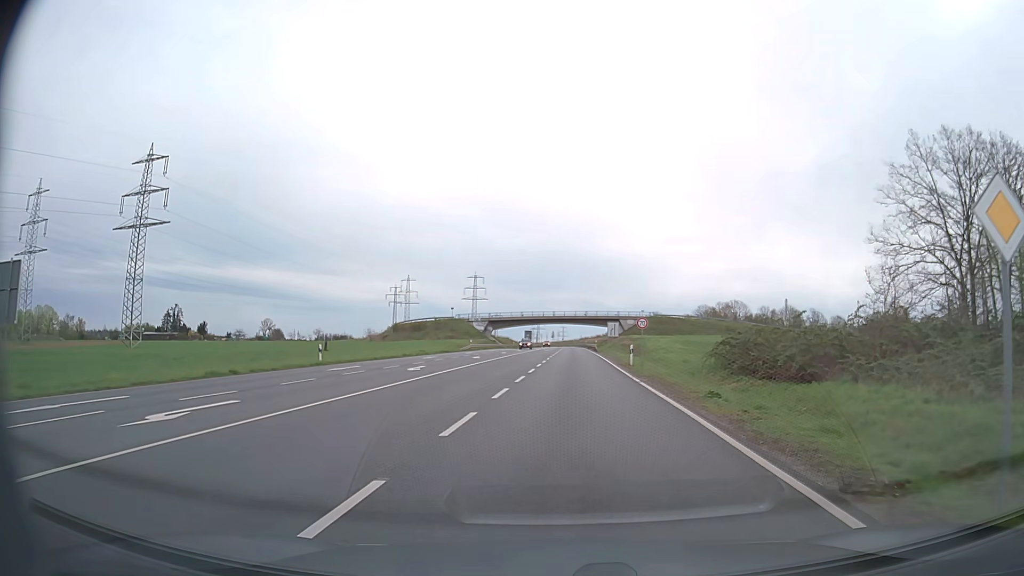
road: primary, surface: asphalt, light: Day
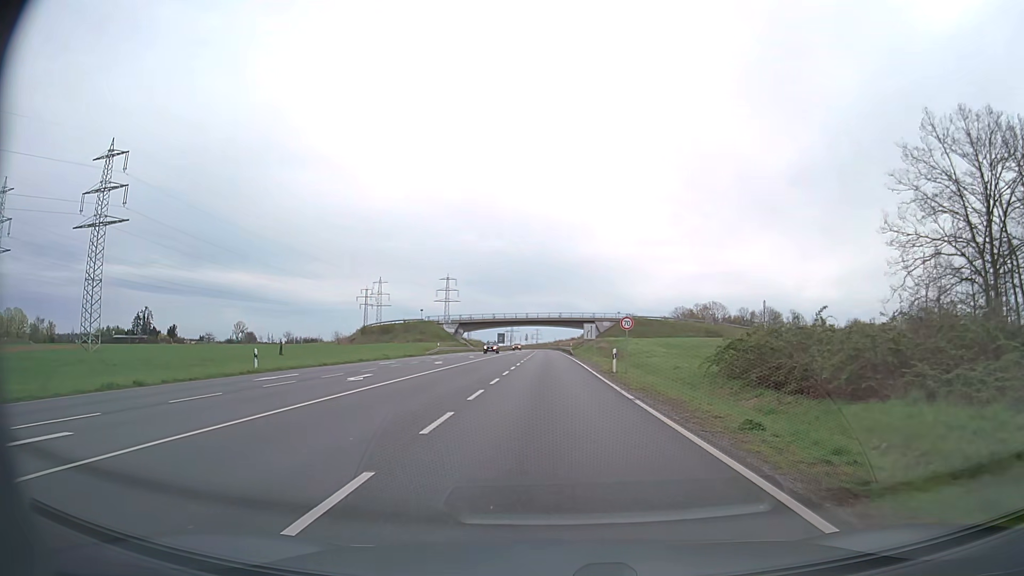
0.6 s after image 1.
(+0.2, +5.4) m; +2°
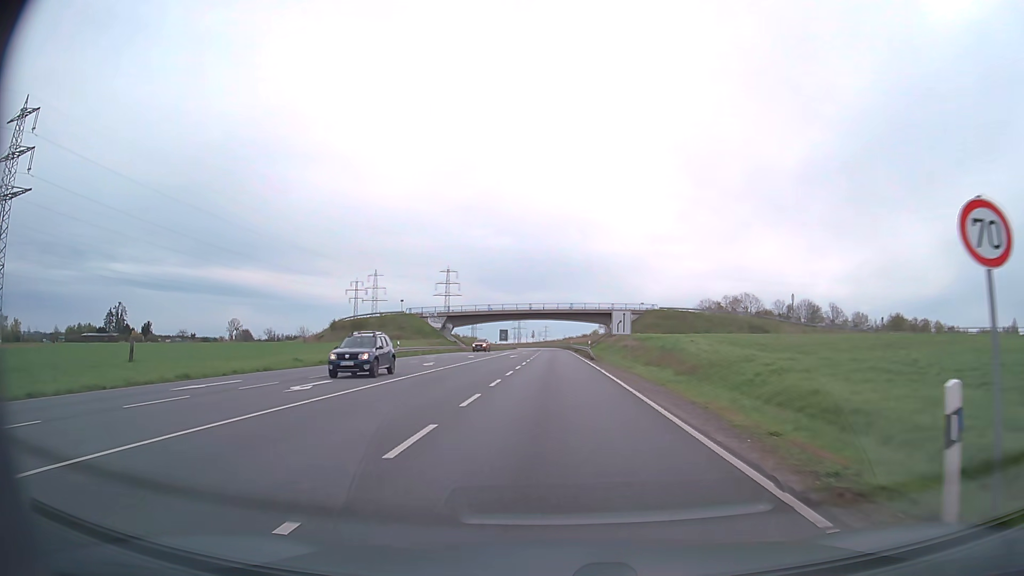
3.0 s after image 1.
(0.0, +26.7) m; 0°
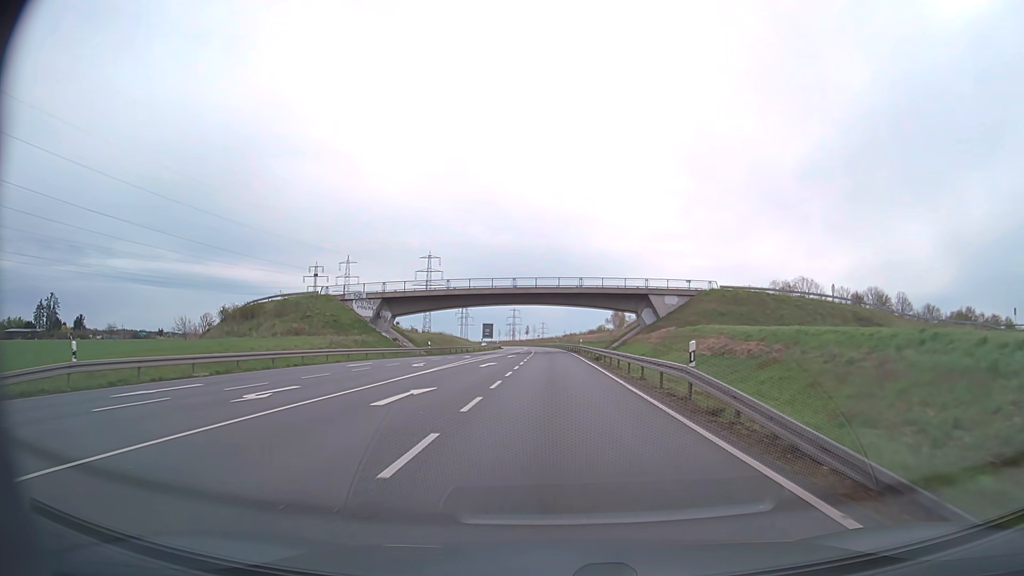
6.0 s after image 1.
(-0.2, +43.7) m; 0°
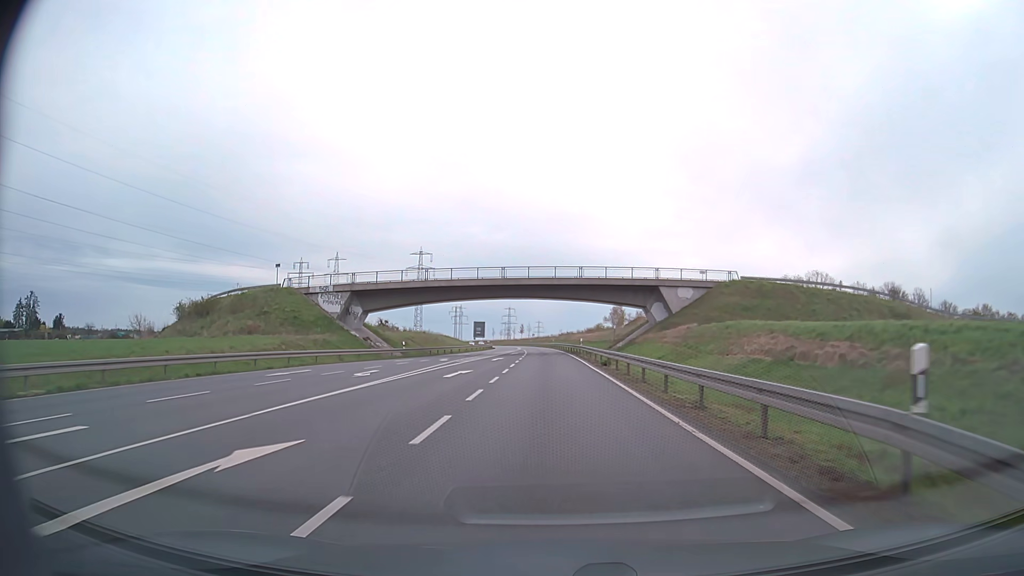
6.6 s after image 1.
(0.0, +10.0) m; 0°
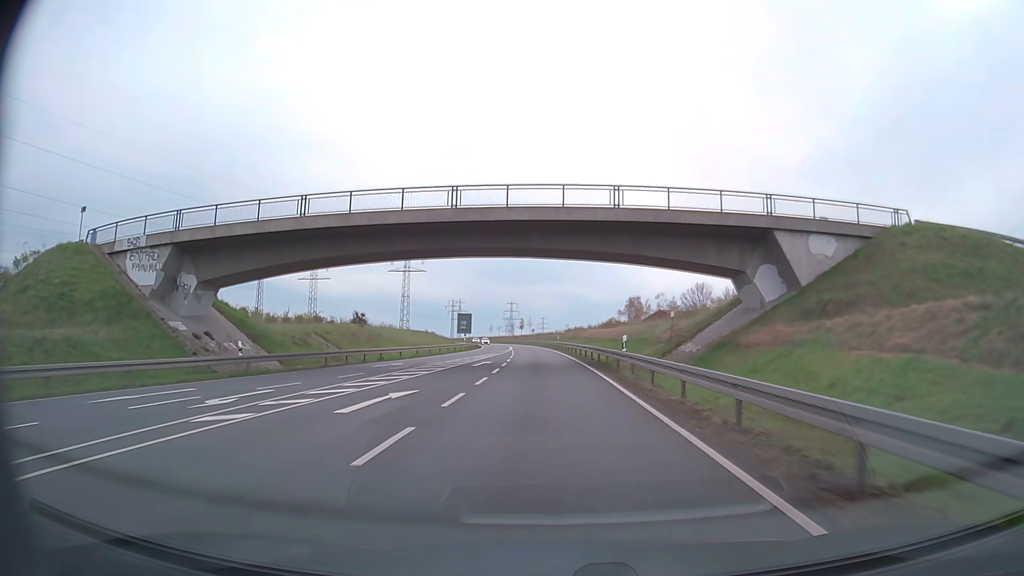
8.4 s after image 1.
(0.0, +32.0) m; 0°
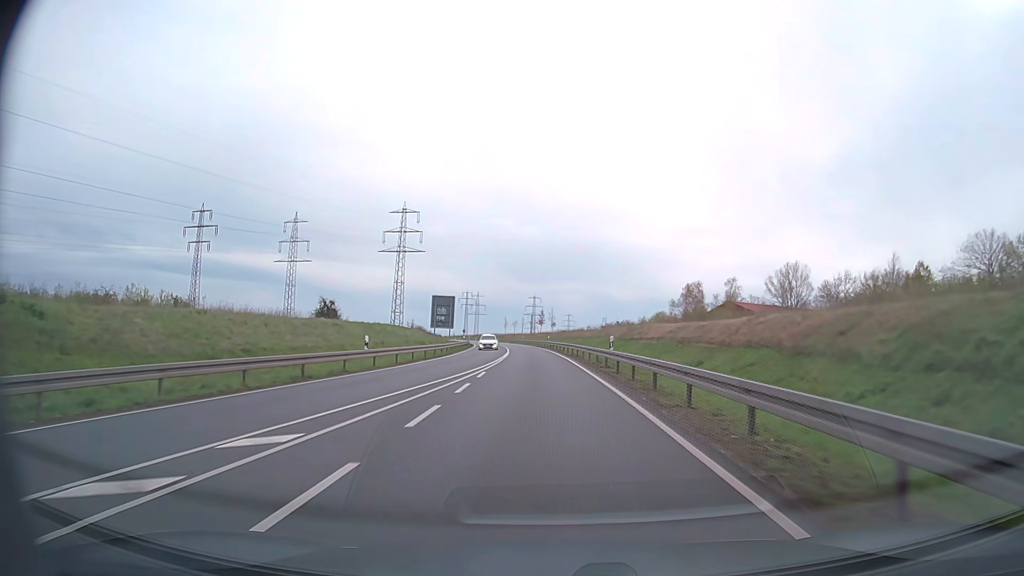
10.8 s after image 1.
(-0.6, +45.2) m; -2°
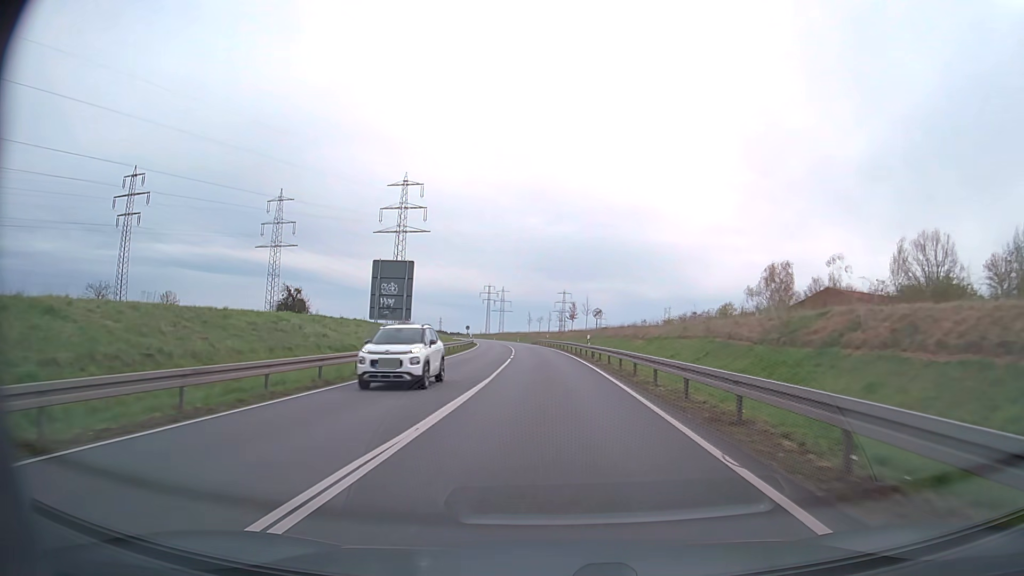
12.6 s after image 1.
(-0.9, +34.4) m; -3°
(0, +10) (0, +20) (-1, +30) (-1, +40) (-1, +50) (-2, +60) (-2, +70) (-3, +80) (-4, +90) (-5, +100) m
